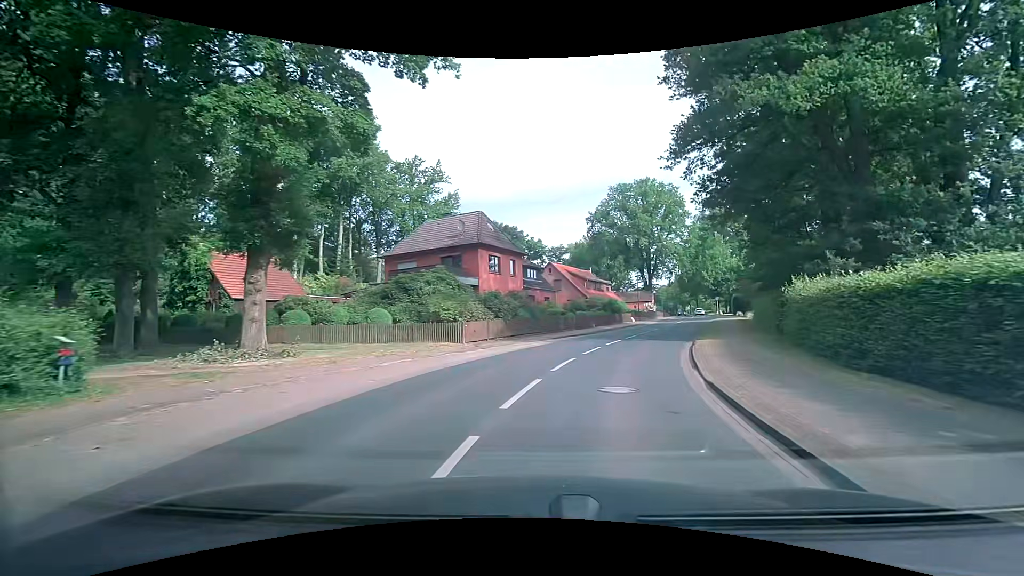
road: secondary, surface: asphalt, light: Day
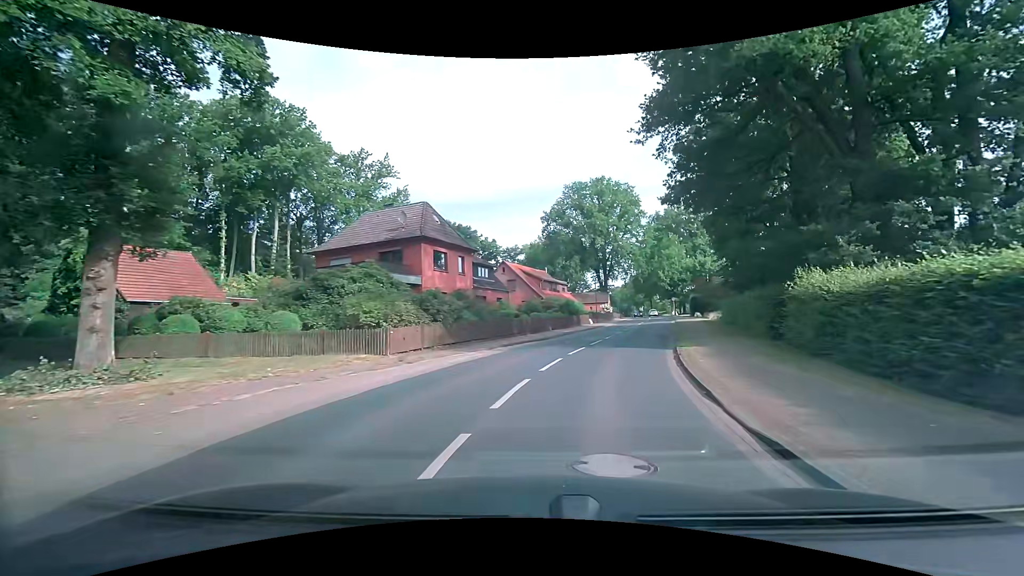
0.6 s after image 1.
(+0.2, +4.3) m; +5°
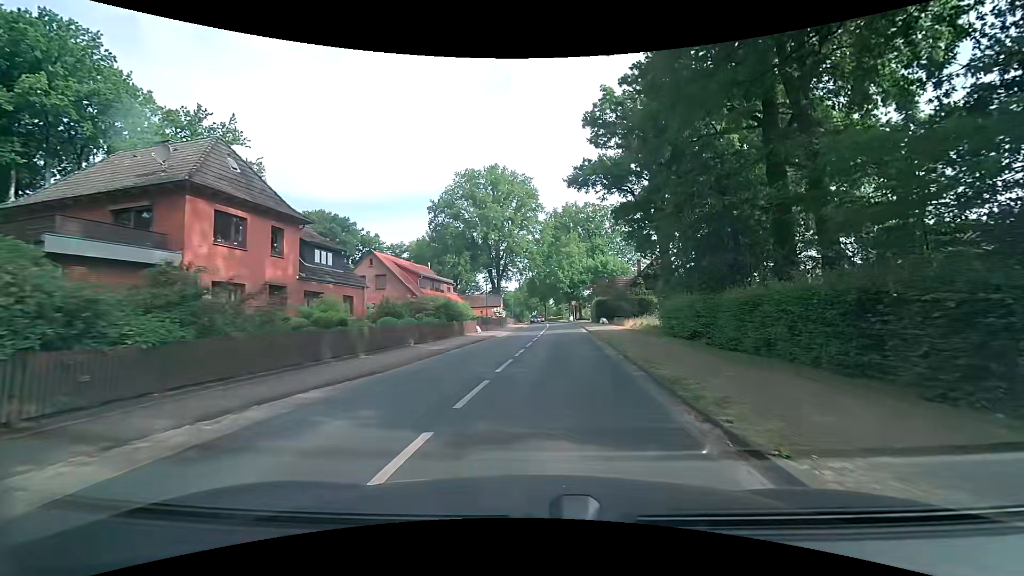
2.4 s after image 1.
(+1.3, +13.0) m; +12°
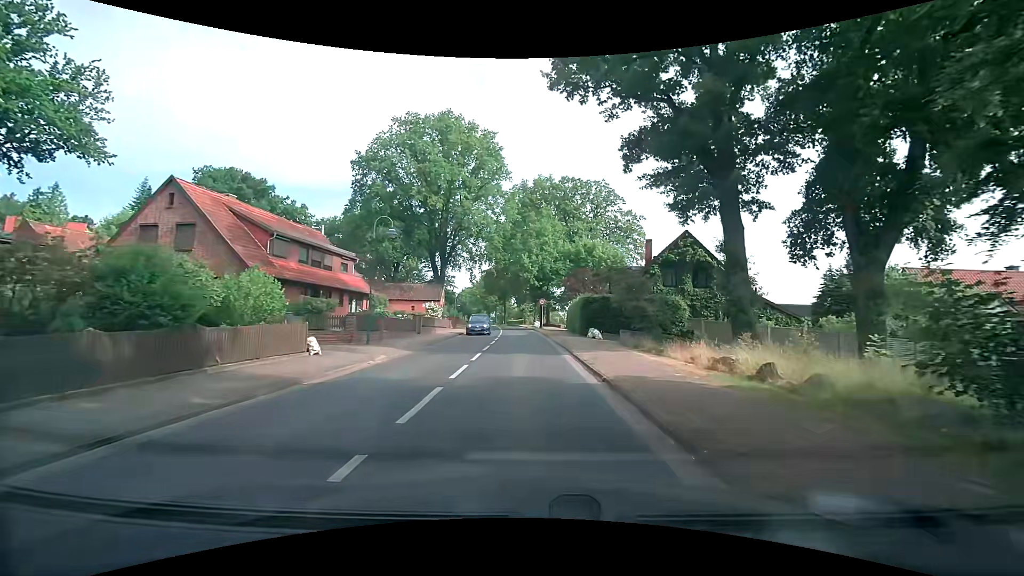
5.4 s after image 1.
(+1.4, +23.4) m; +5°
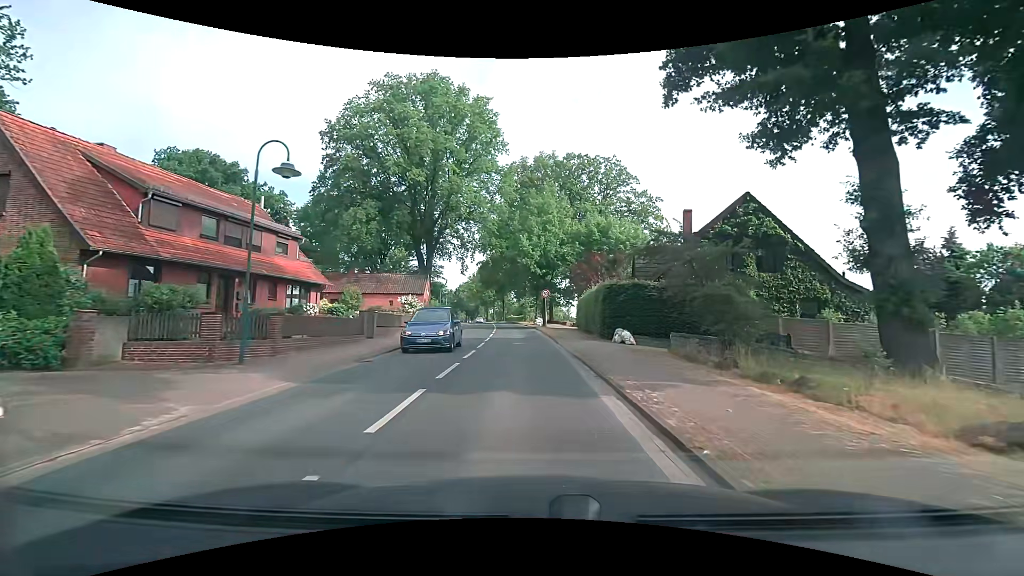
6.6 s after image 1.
(-0.1, +9.7) m; 0°
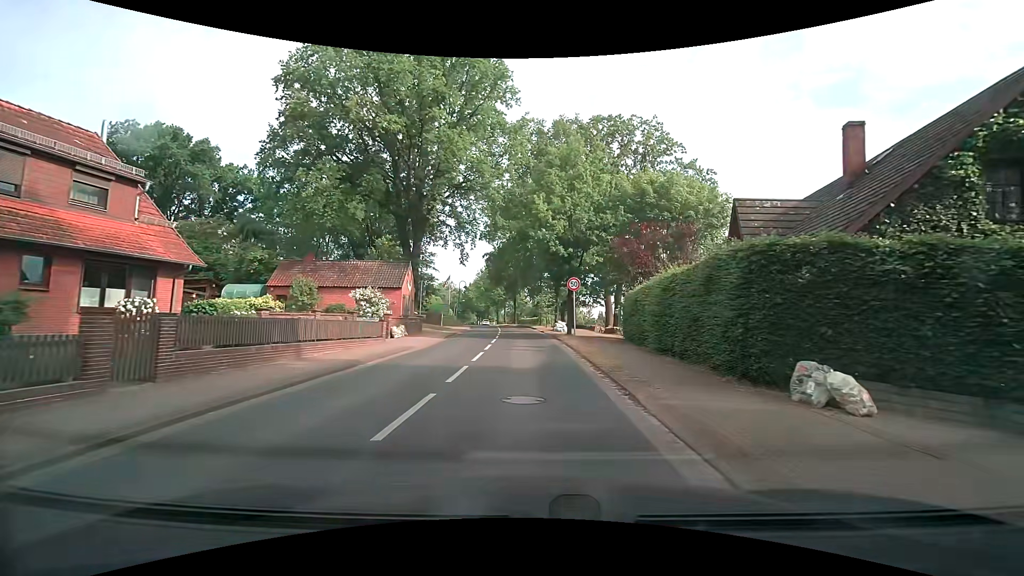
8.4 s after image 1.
(-0.3, +13.9) m; -1°
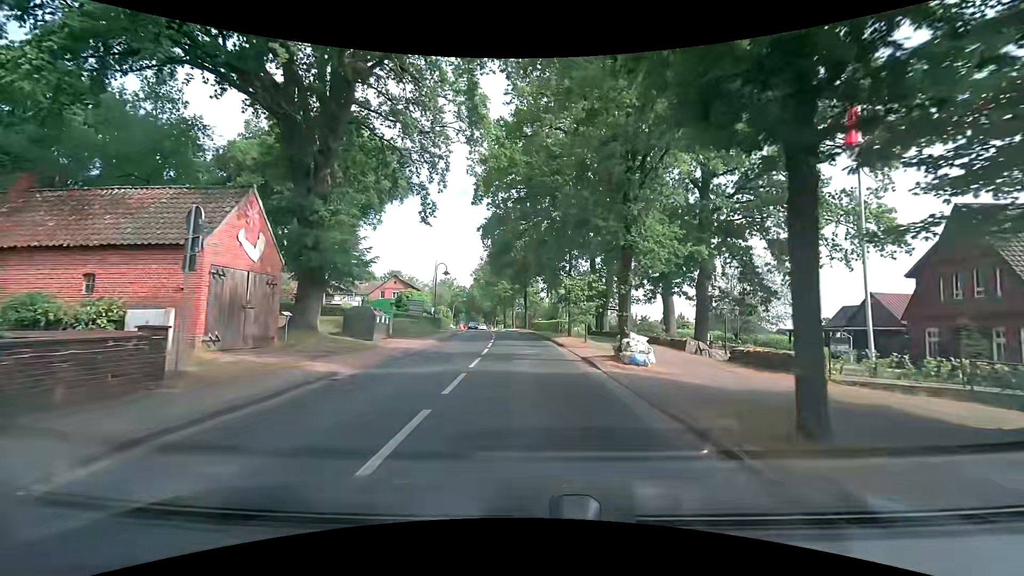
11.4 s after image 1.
(-0.7, +23.8) m; -3°
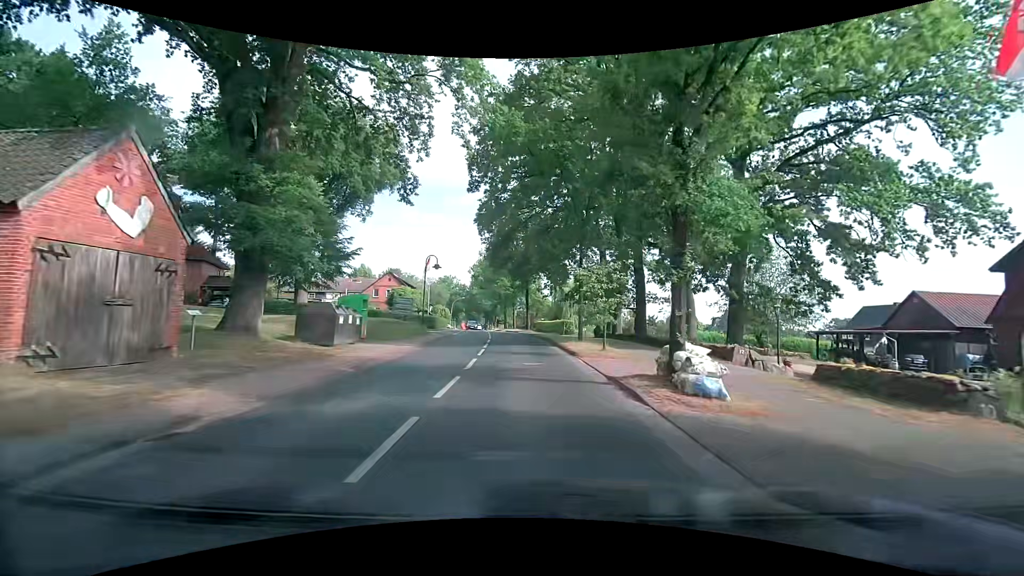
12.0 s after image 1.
(0.0, +5.0) m; 0°
(0, +10) (0, +20) (-1, +30) (-2, +40) (-3, +50) (-4, +60) (-5, +70) (-7, +80) (-8, +90) (-10, +99) m
